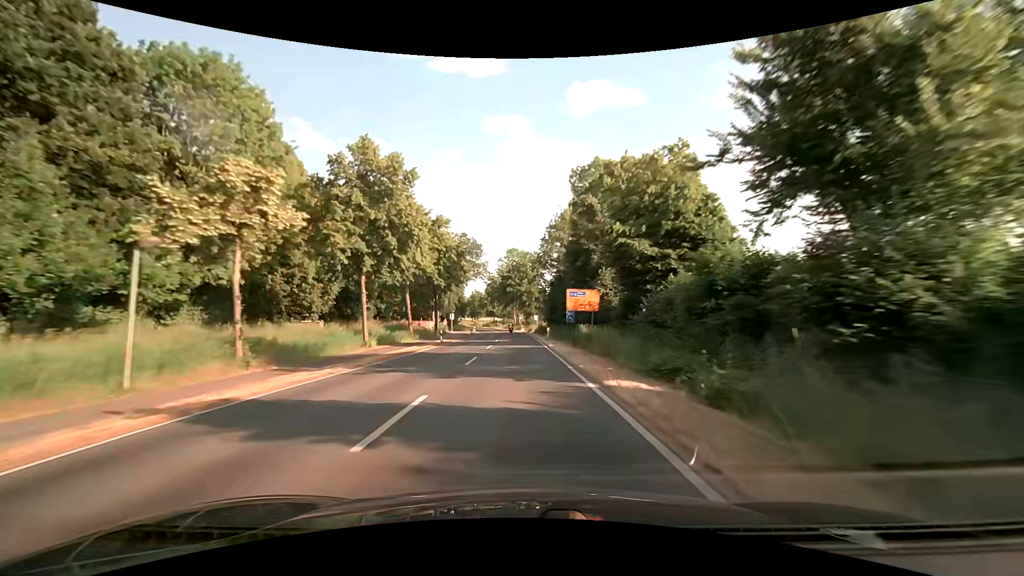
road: secondary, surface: asphalt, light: Day
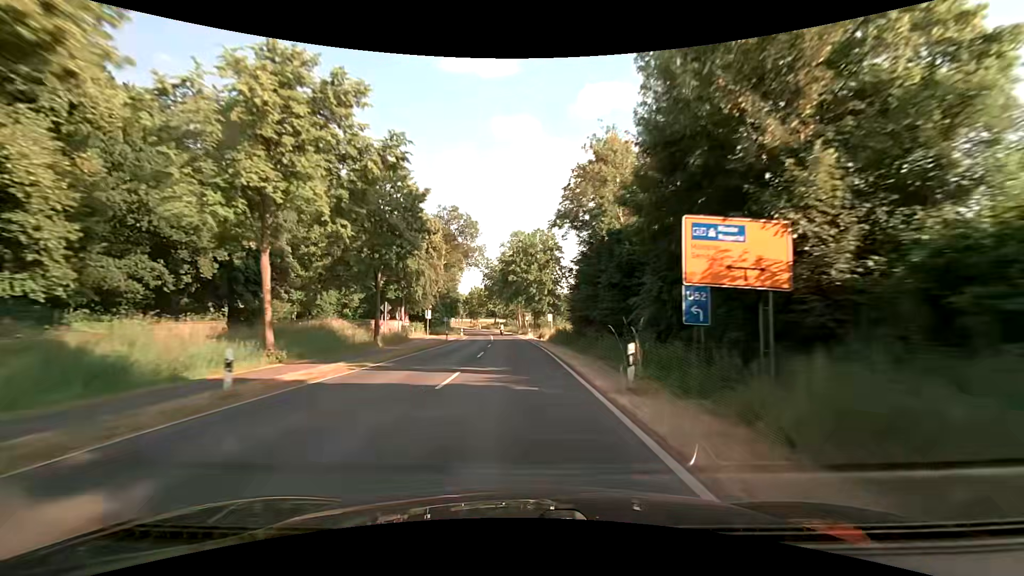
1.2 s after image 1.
(-0.1, +27.8) m; -1°
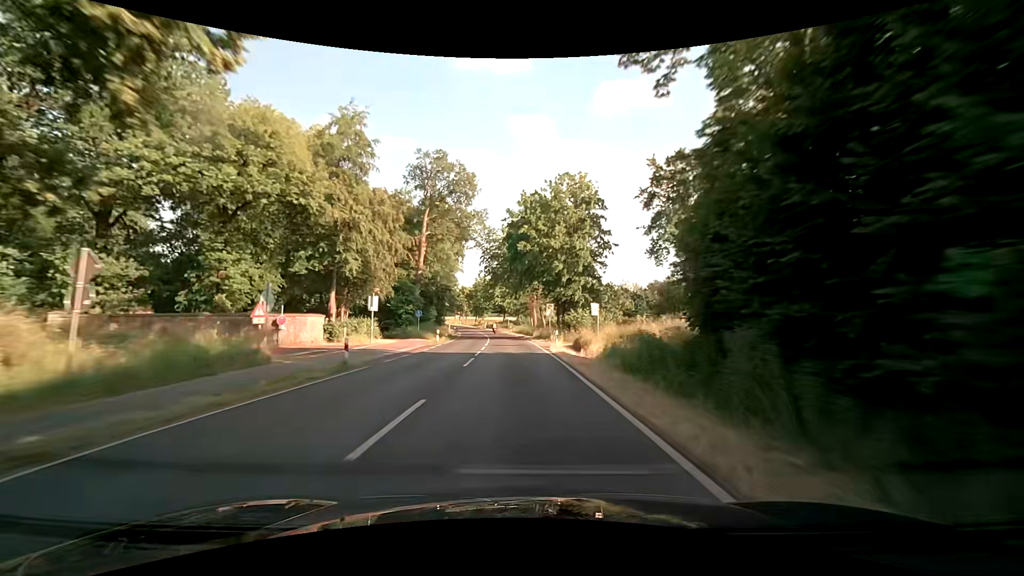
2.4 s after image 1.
(-0.4, +27.7) m; -2°
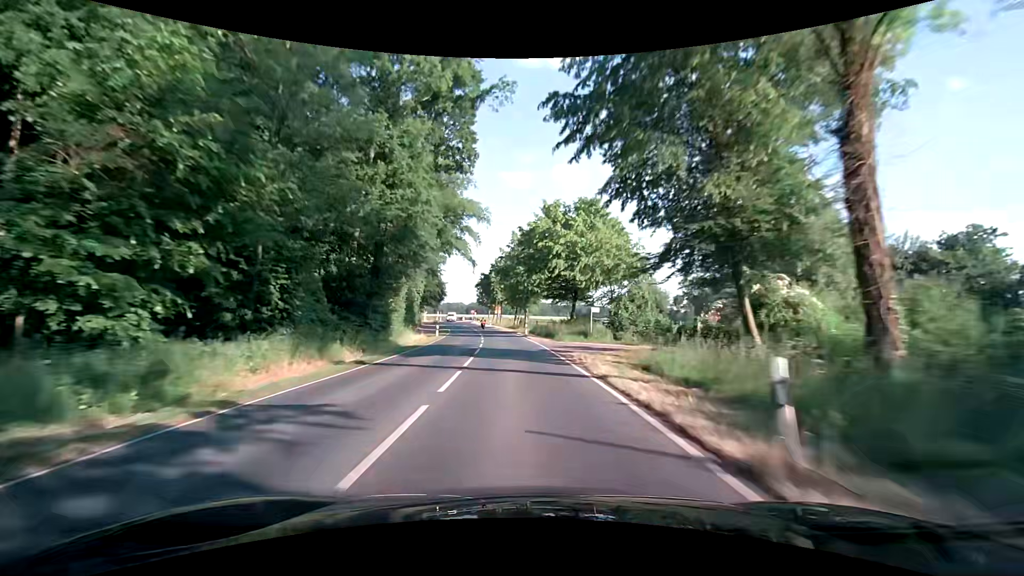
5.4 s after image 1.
(-3.4, +67.4) m; -6°
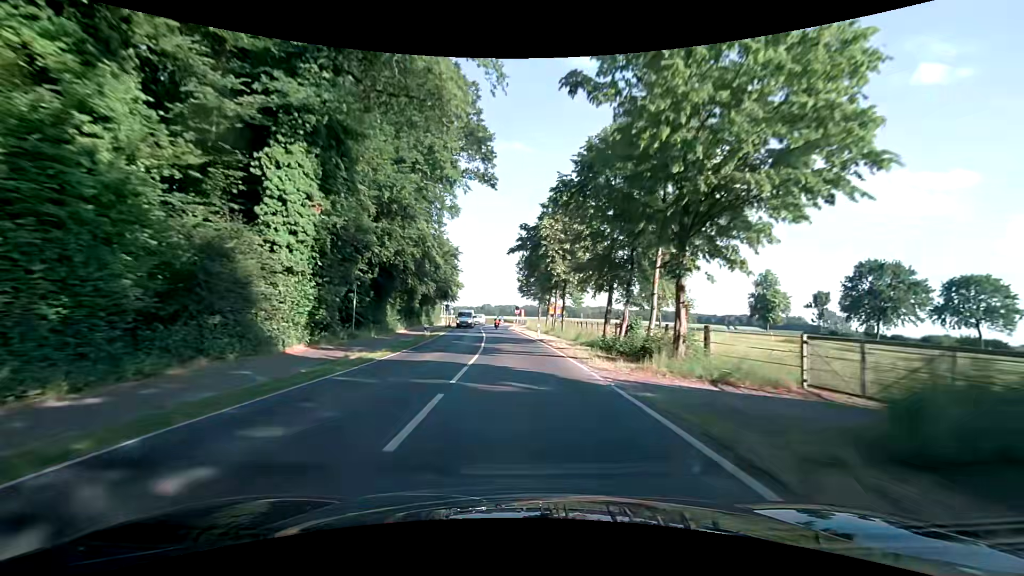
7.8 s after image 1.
(-2.7, +48.4) m; -7°
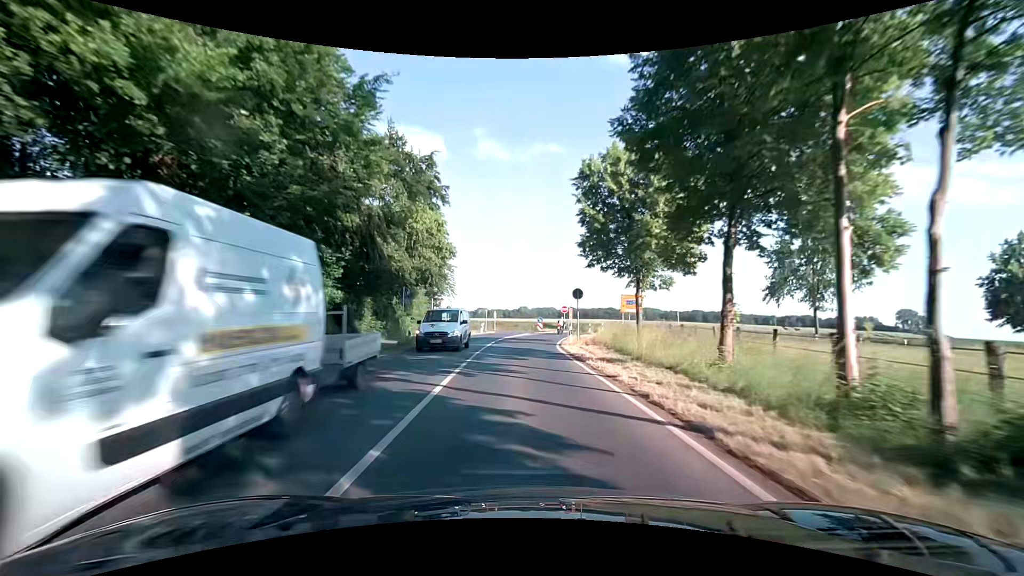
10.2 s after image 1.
(-1.1, +40.2) m; -4°
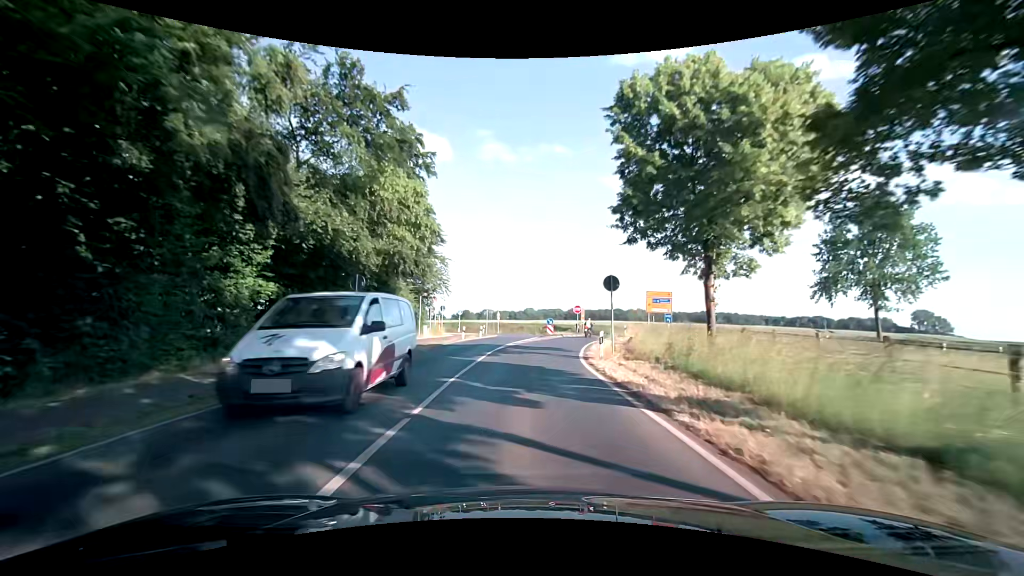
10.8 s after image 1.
(-0.1, +8.6) m; -1°
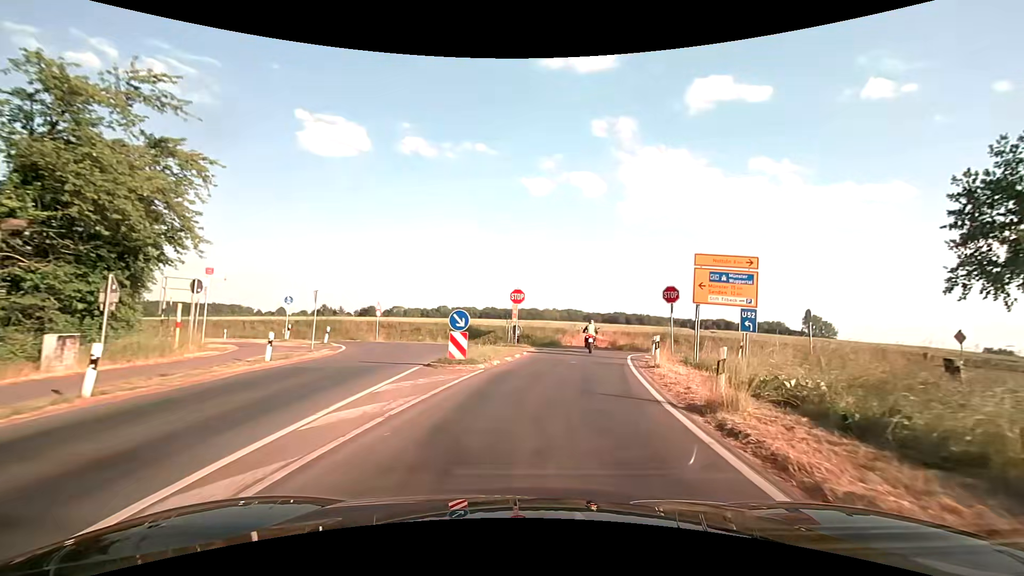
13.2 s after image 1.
(+1.1, +28.2) m; +8°
(+1, +10) (+2, +20) (+3, +30) (-1, +39) (-10, +44) (-19, +47) (-29, +50) (-39, +52) (-48, +54) (-58, +57) m
